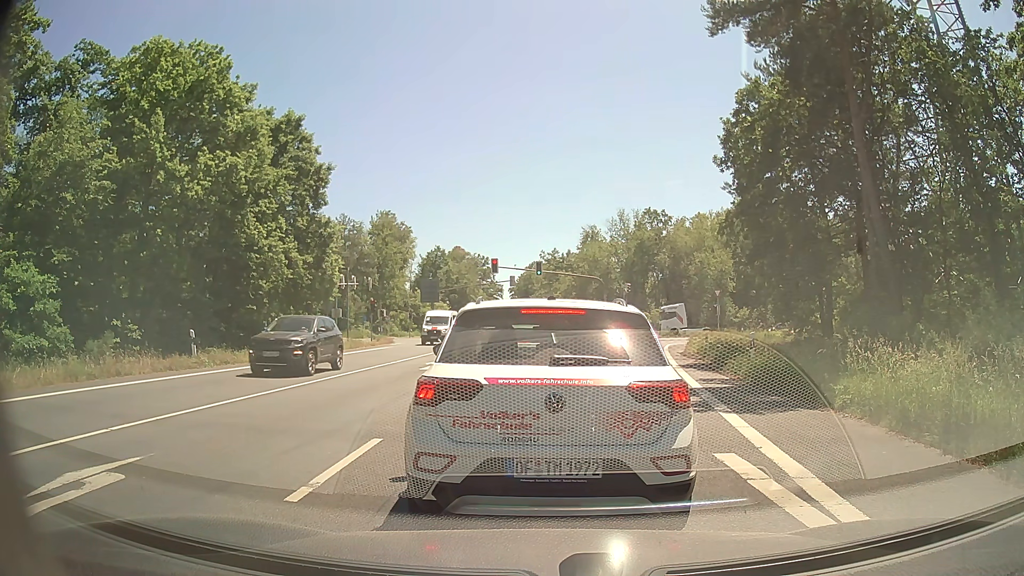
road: primary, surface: asphalt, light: Day
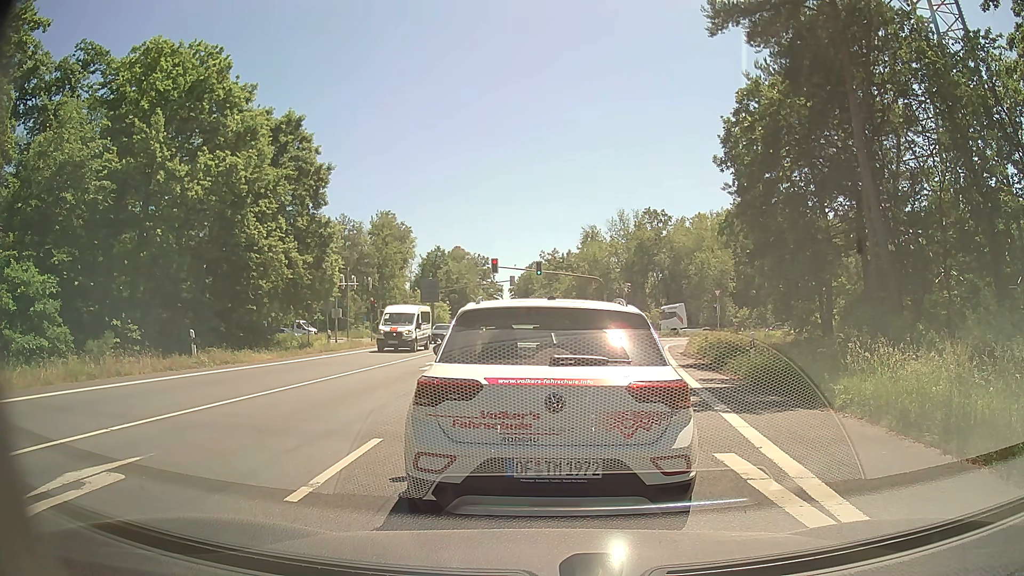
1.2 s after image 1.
(0.0, 0.0) m; 0°
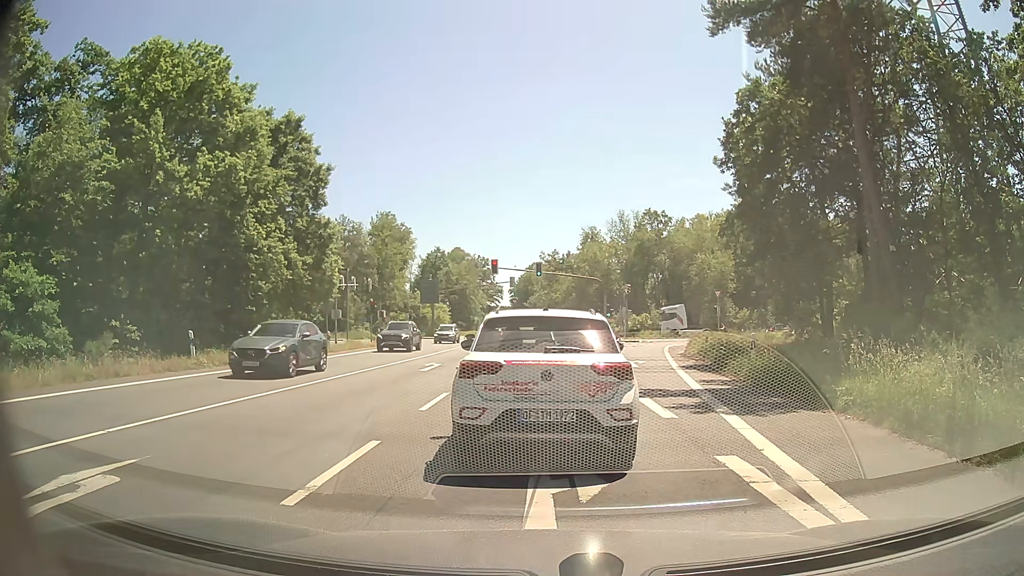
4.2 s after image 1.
(0.0, 0.0) m; 0°
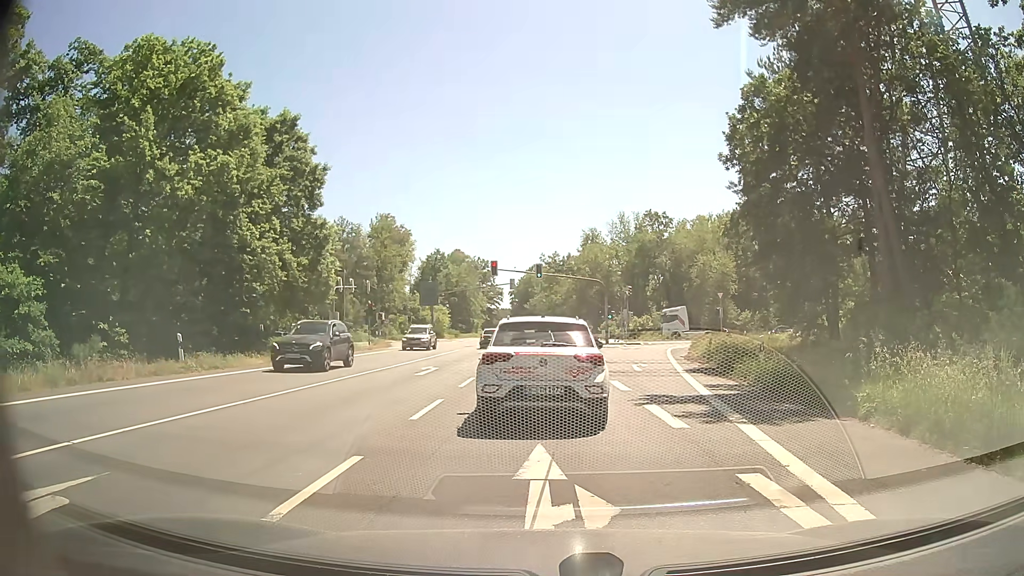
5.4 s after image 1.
(0.0, +0.9) m; -1°
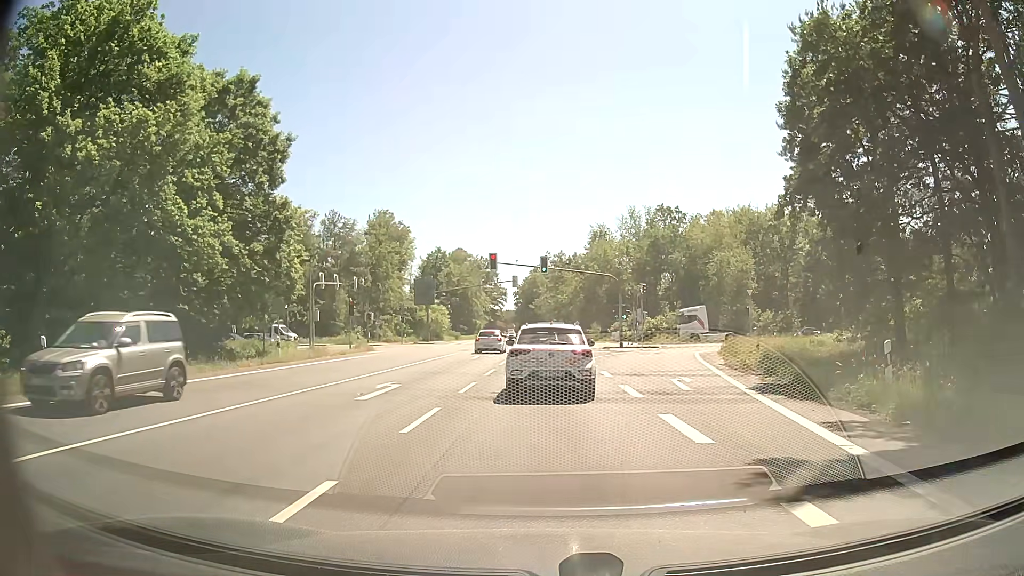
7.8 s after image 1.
(+0.1, +7.6) m; +1°
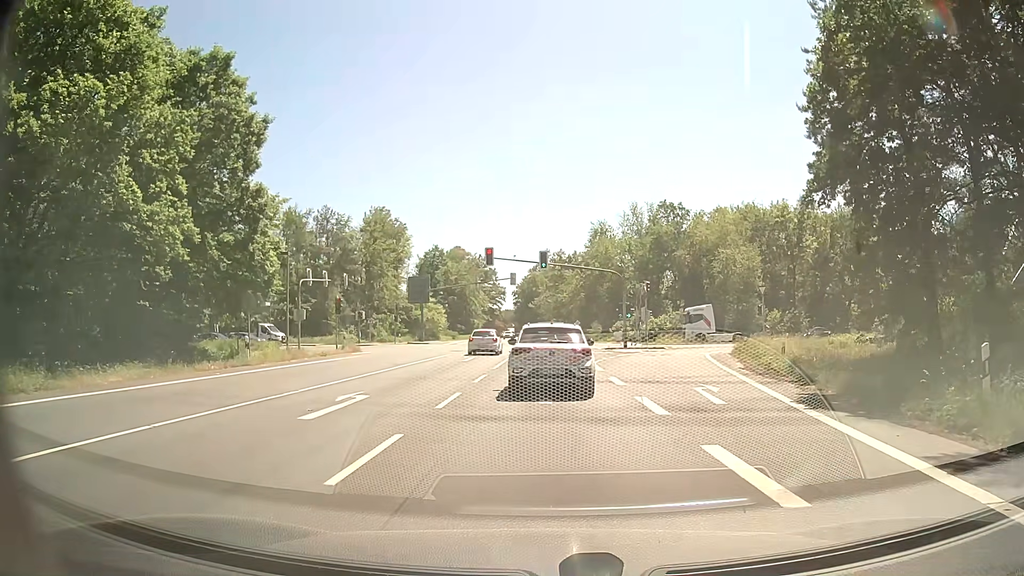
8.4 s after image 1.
(0.0, +3.3) m; 0°
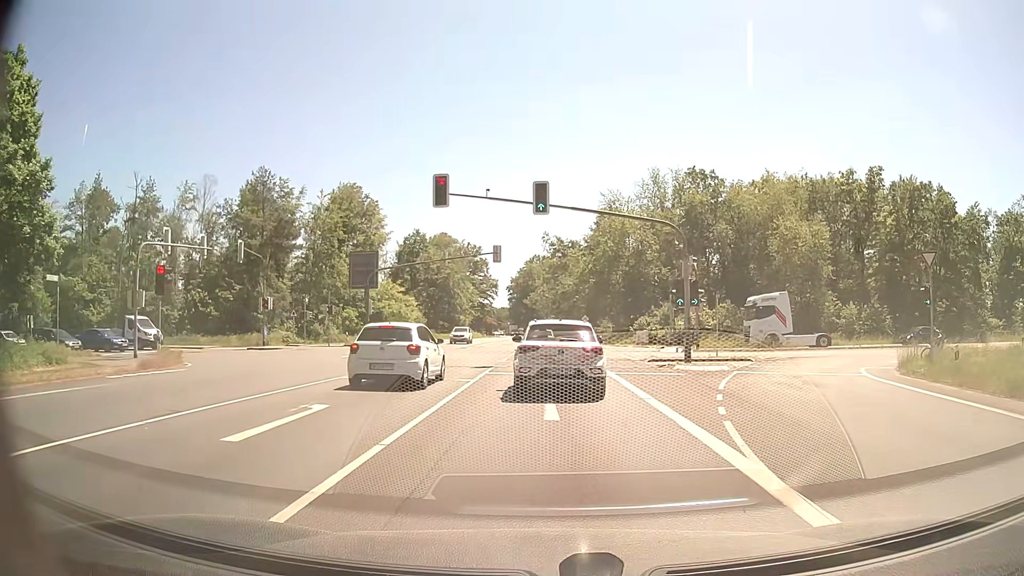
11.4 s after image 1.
(-0.1, +23.3) m; 0°
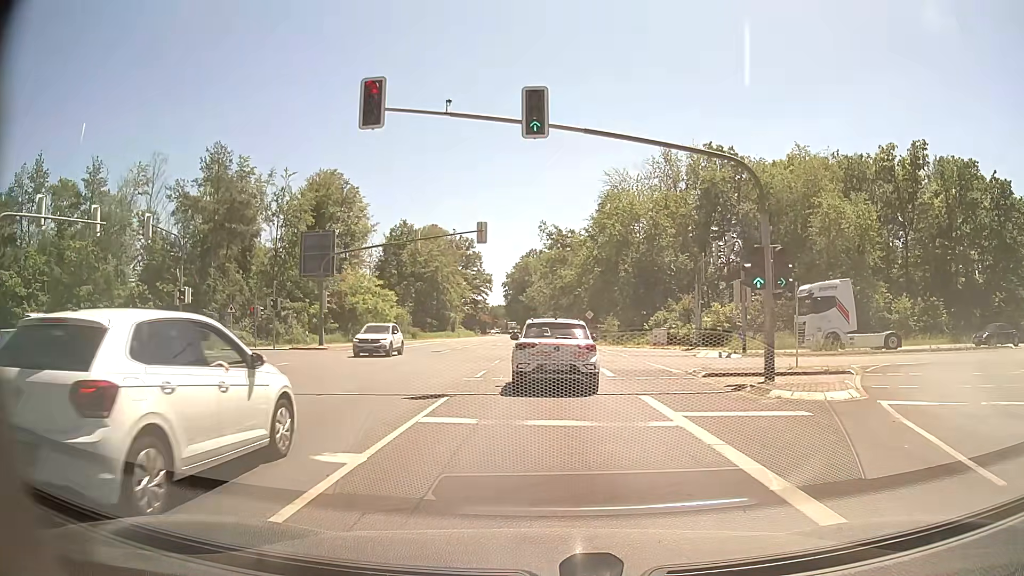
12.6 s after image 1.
(-0.1, +10.8) m; 0°
(0, +10) (0, +20) (0, +30) (0, +40) (0, +50) (0, +60) (0, +70) (0, +80) (0, +90) (0, +100) m
